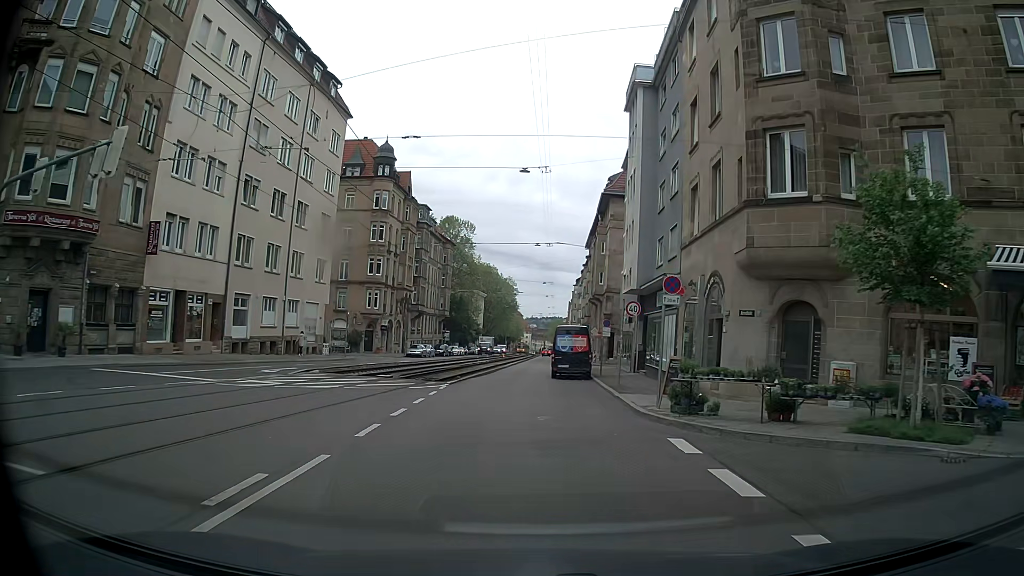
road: tertiary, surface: asphalt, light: Day
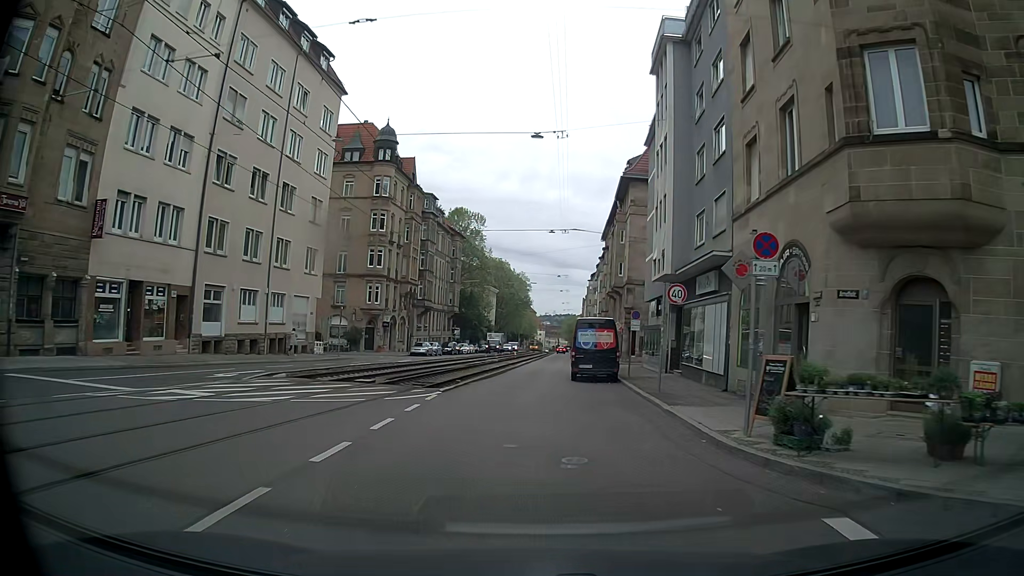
(0.0, +5.6) m; -1°
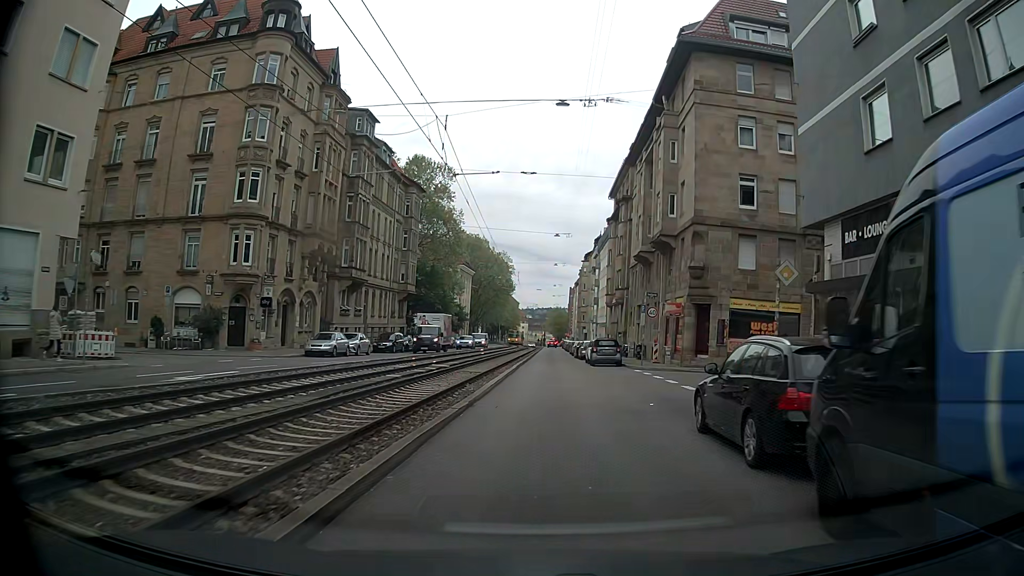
(-0.2, +28.8) m; +2°
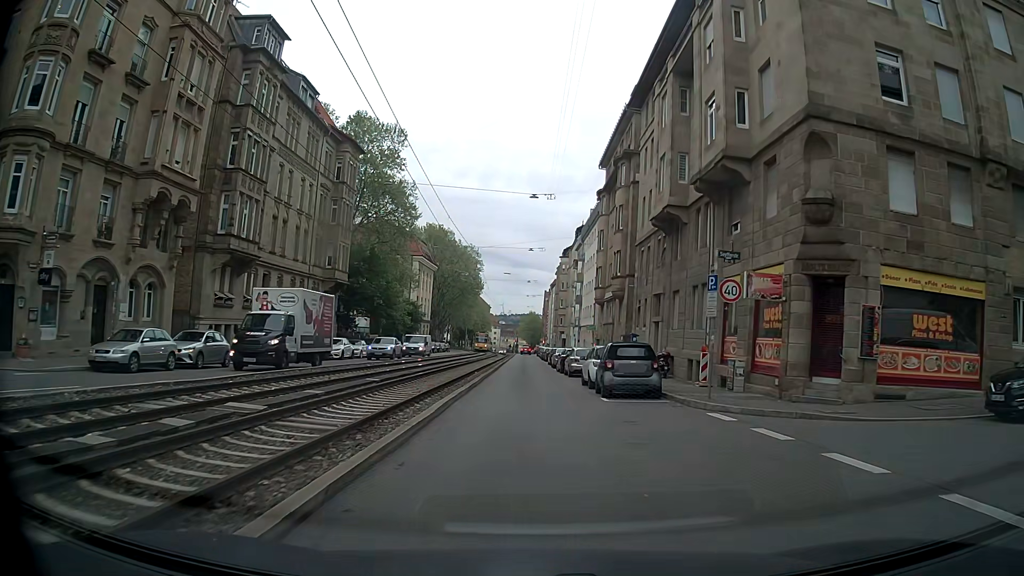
(+0.4, +18.0) m; +1°
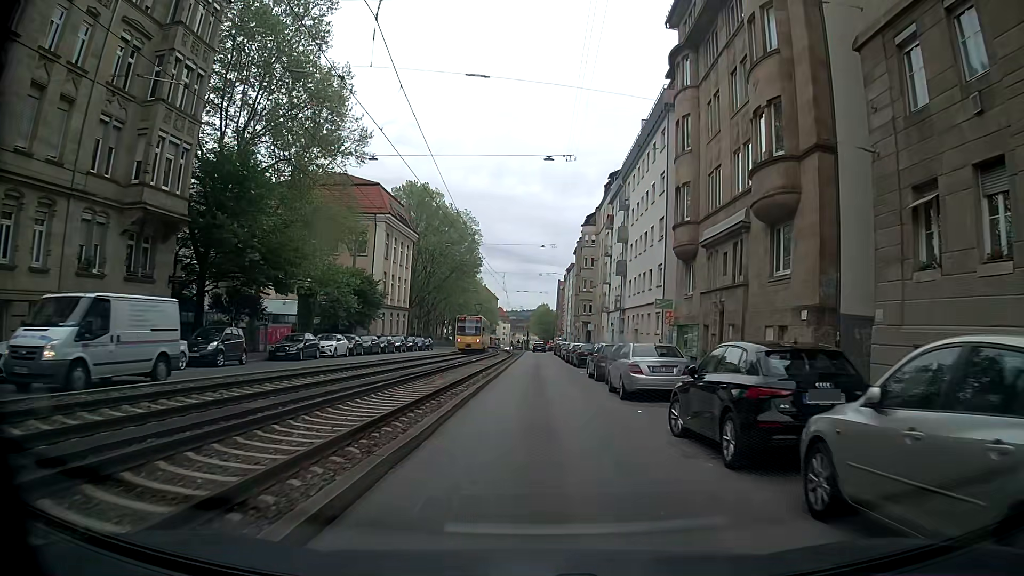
(-0.1, +30.4) m; -1°
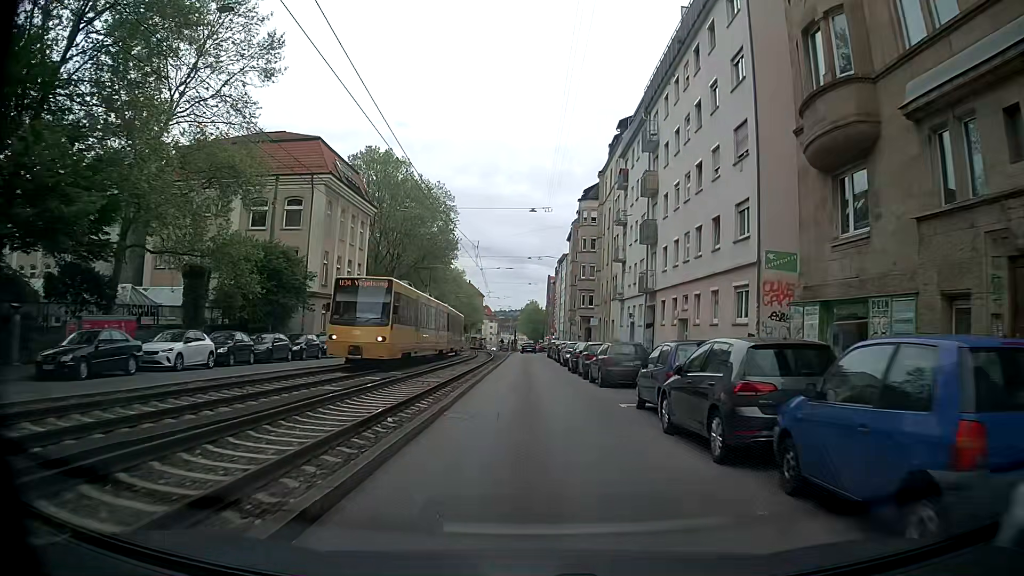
(+0.4, +17.6) m; +2°
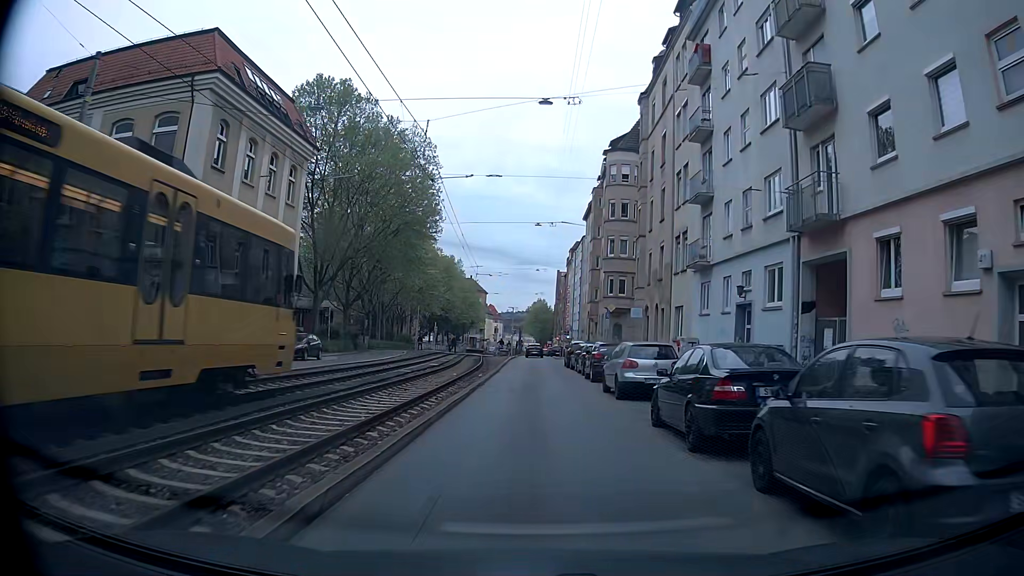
(-0.3, +22.1) m; -2°
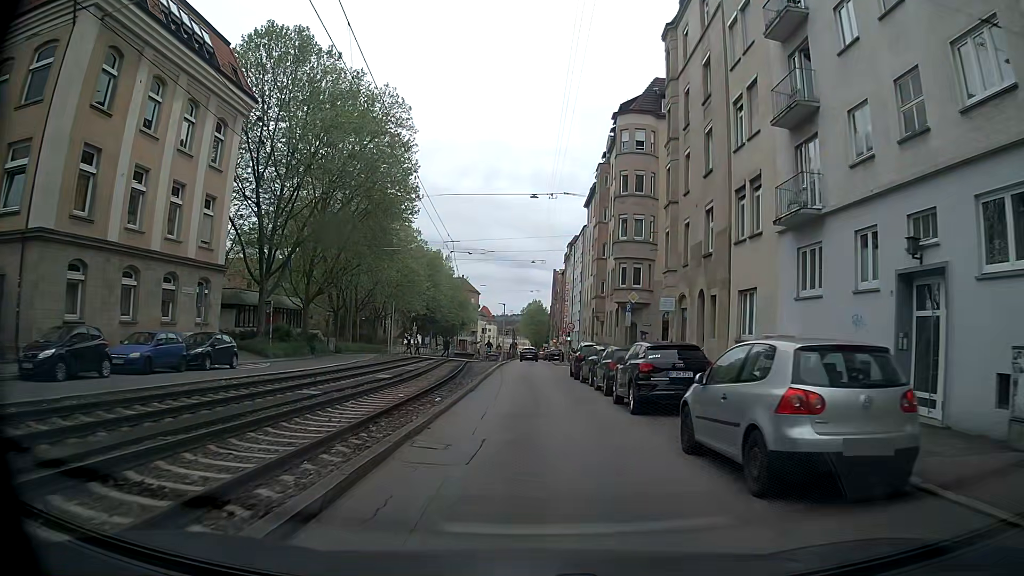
(+0.1, +11.1) m; +1°
(0, +10) (0, +20) (0, +30) (0, +40) (0, +50) (0, +60) (0, +70) (-1, +80) (-1, +90) (0, +100) m
